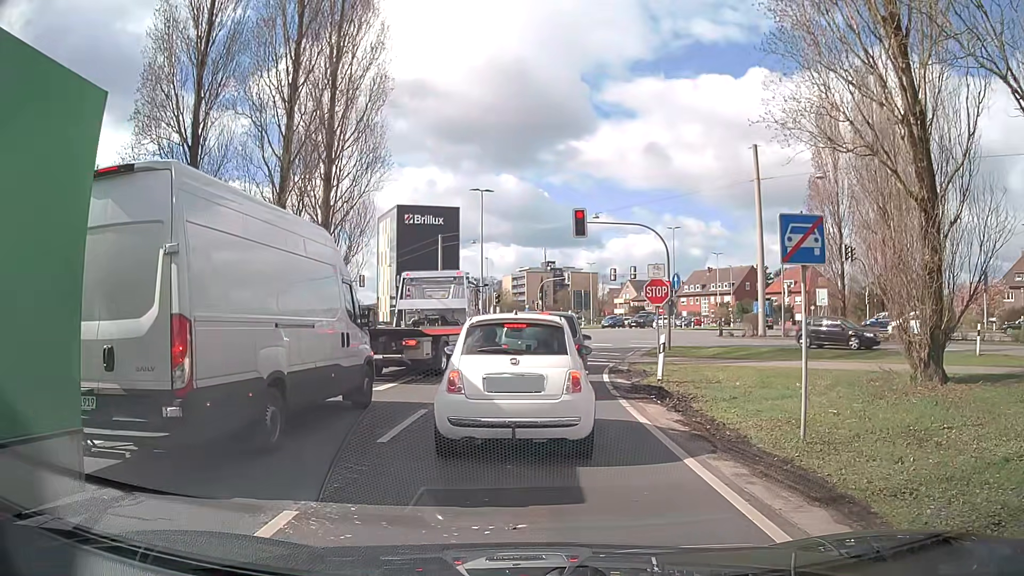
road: trunk_link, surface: asphalt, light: Day
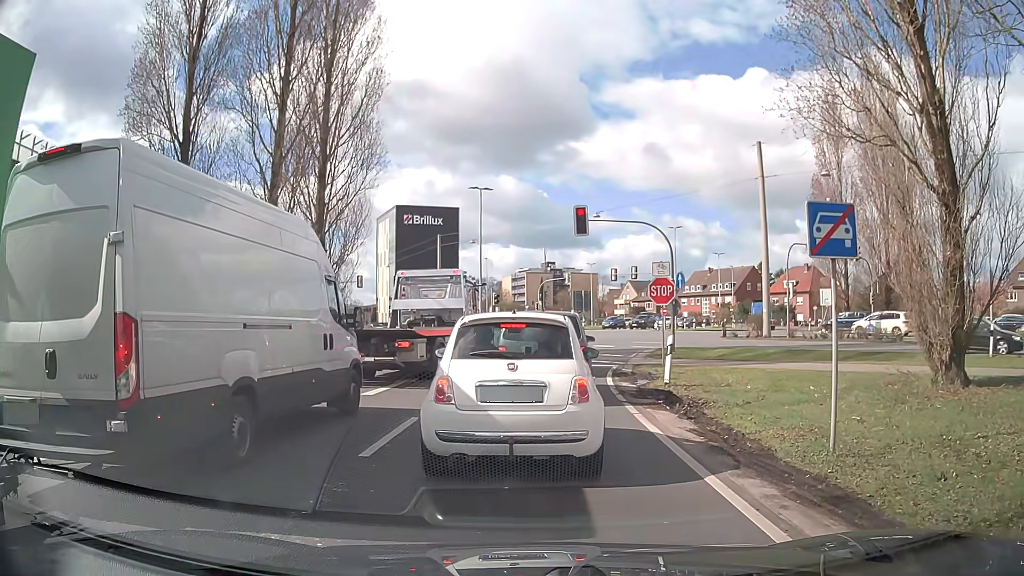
(0.0, +0.8) m; +1°
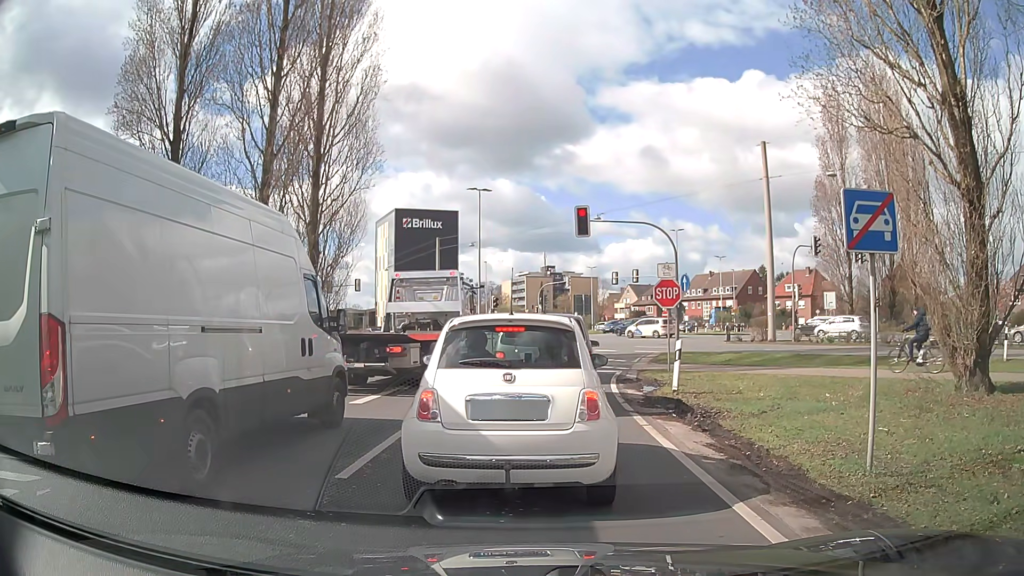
(0.0, +0.9) m; 0°
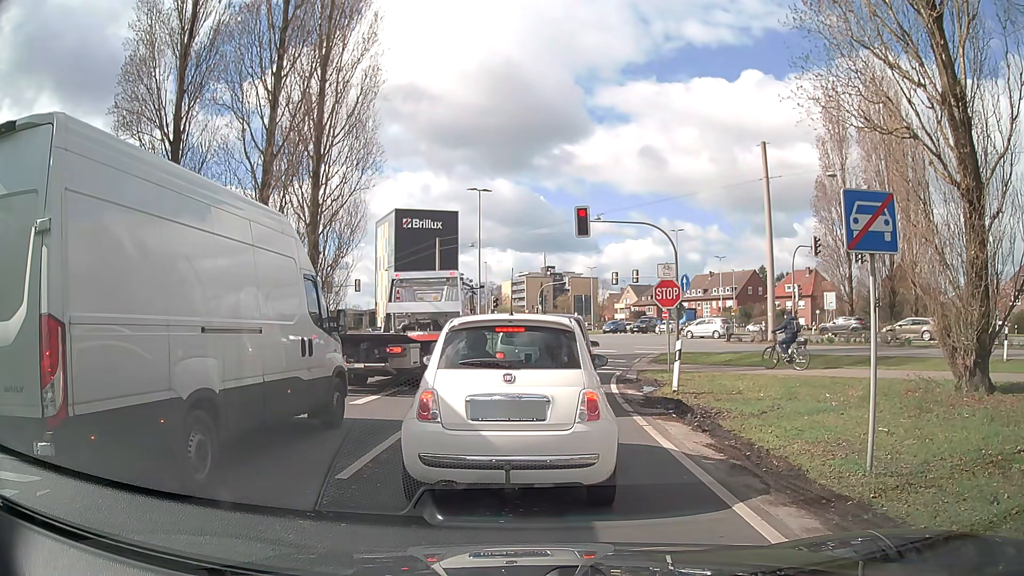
(0.0, 0.0) m; 0°
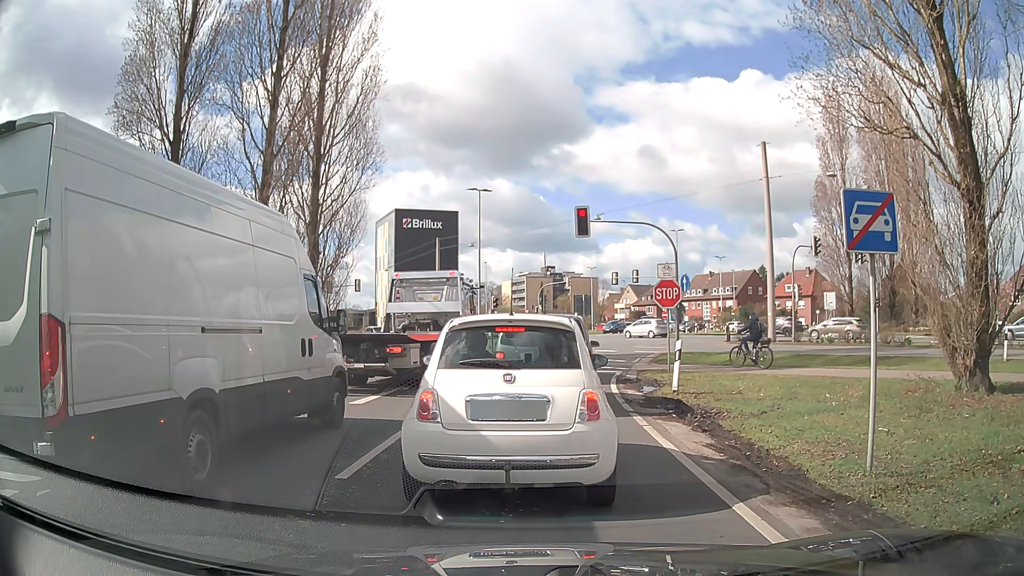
(0.0, 0.0) m; 0°
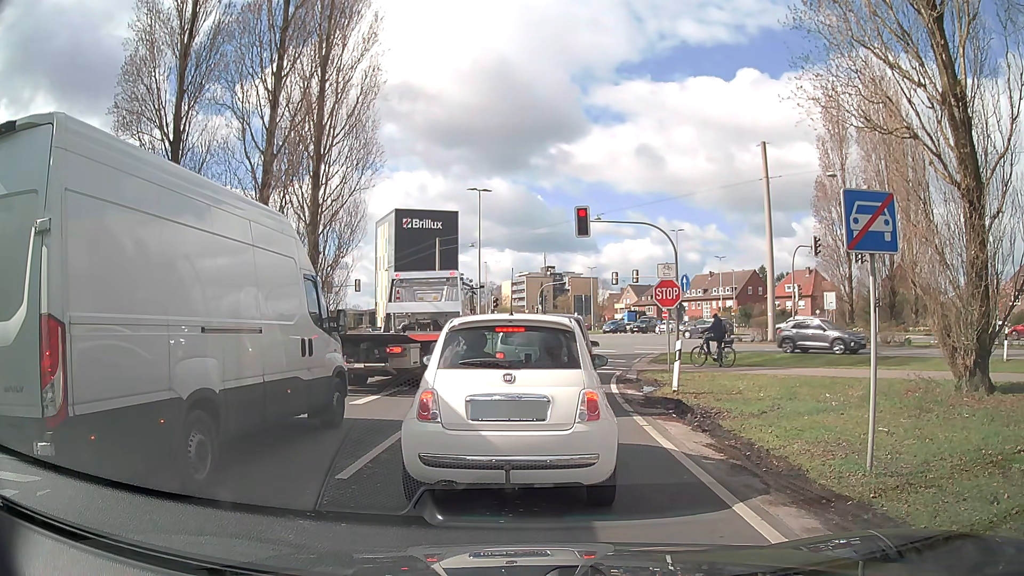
(0.0, 0.0) m; 0°
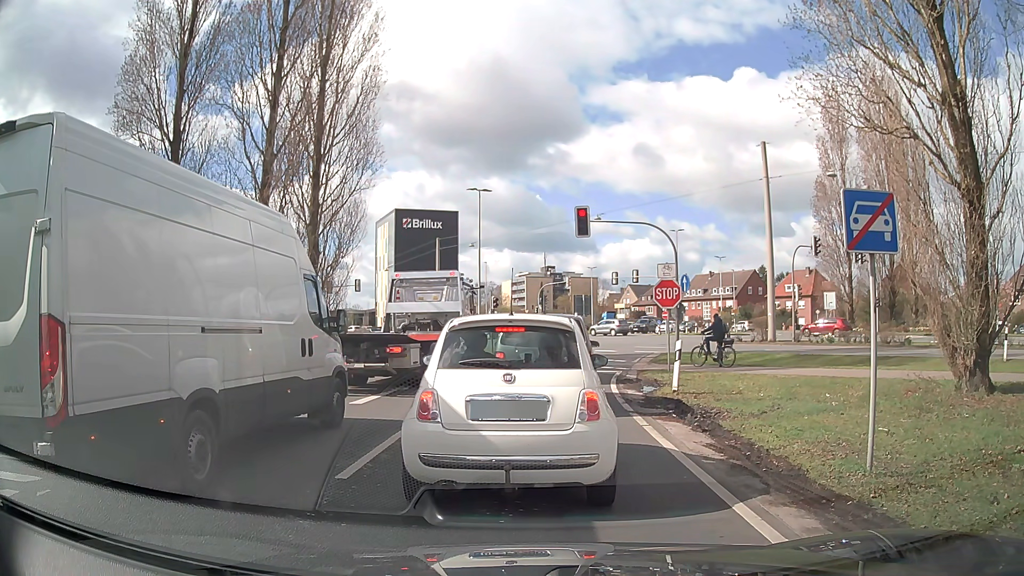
(0.0, 0.0) m; 0°
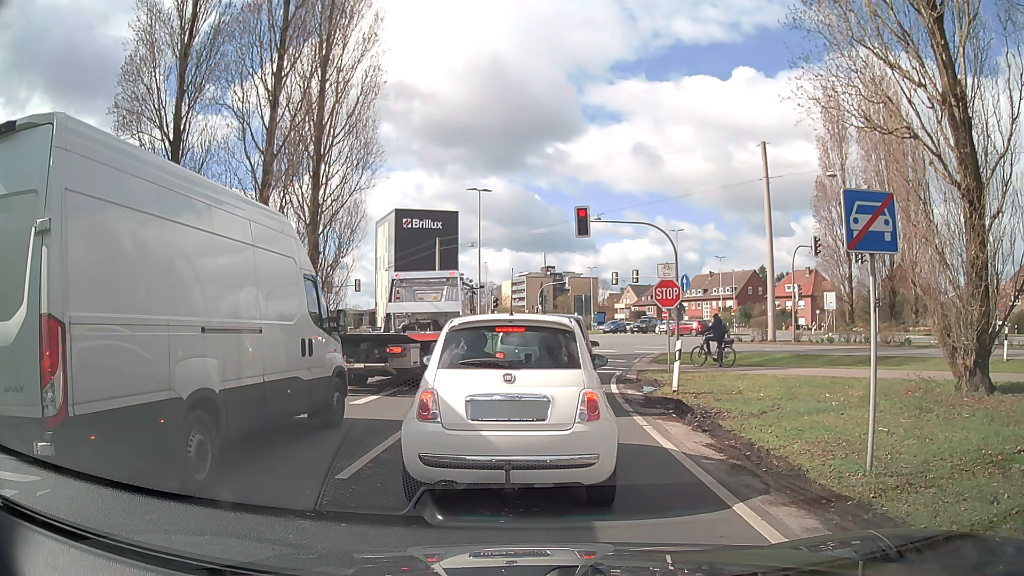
(0.0, 0.0) m; 0°
(0, +10) (+1, +20) (+3, +30) (+6, +39) (+12, +48) (+18, +55) (+24, +63) (+29, +72) (+33, +81) (+34, +91) m
